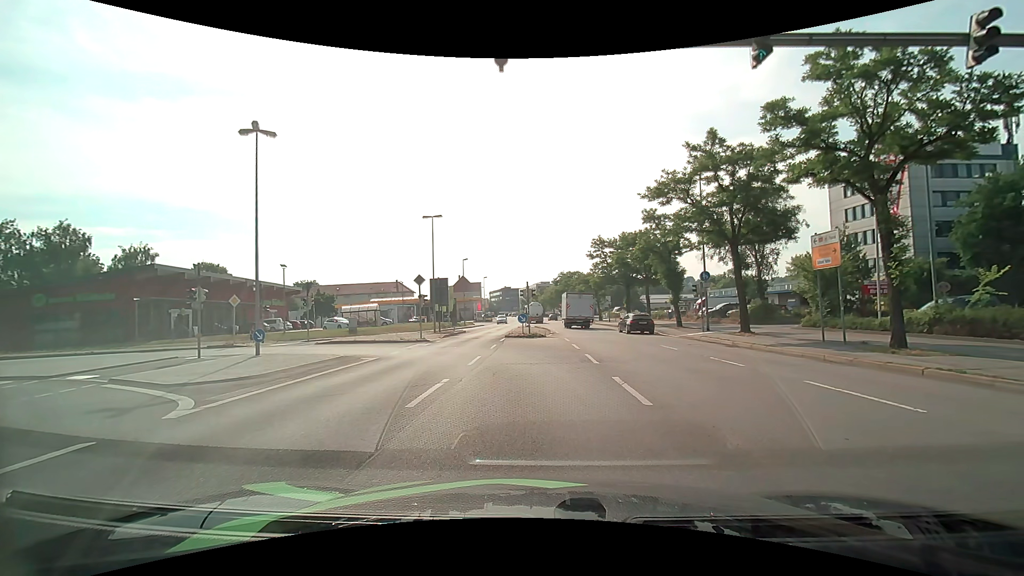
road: primary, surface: asphalt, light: Day
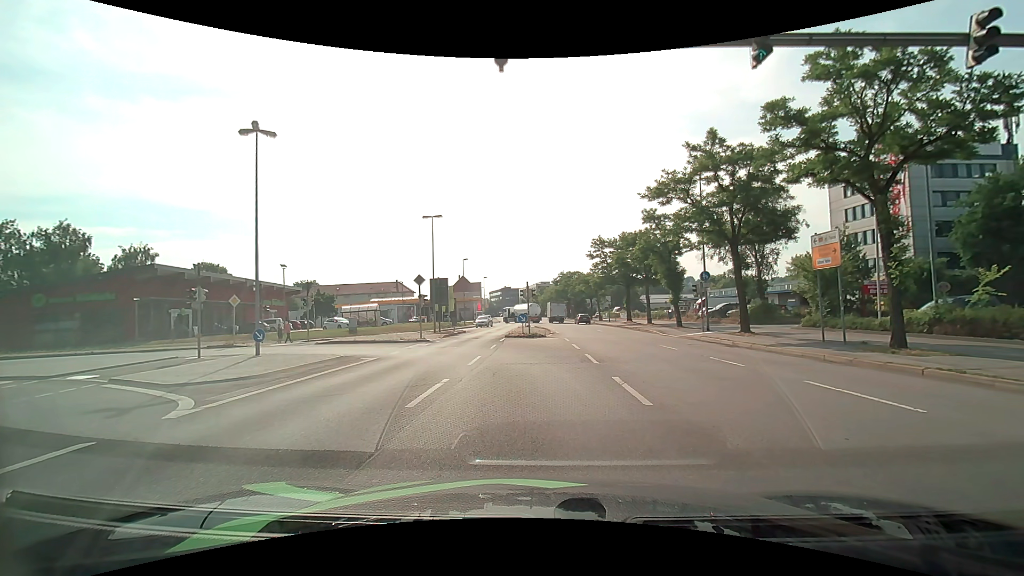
(0.0, 0.0) m; 0°
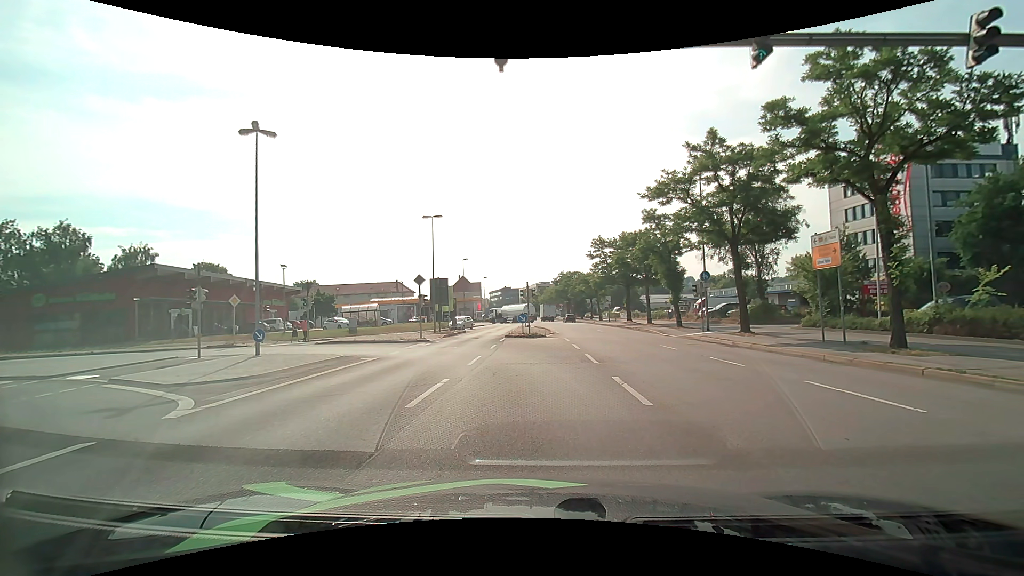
(0.0, 0.0) m; 0°
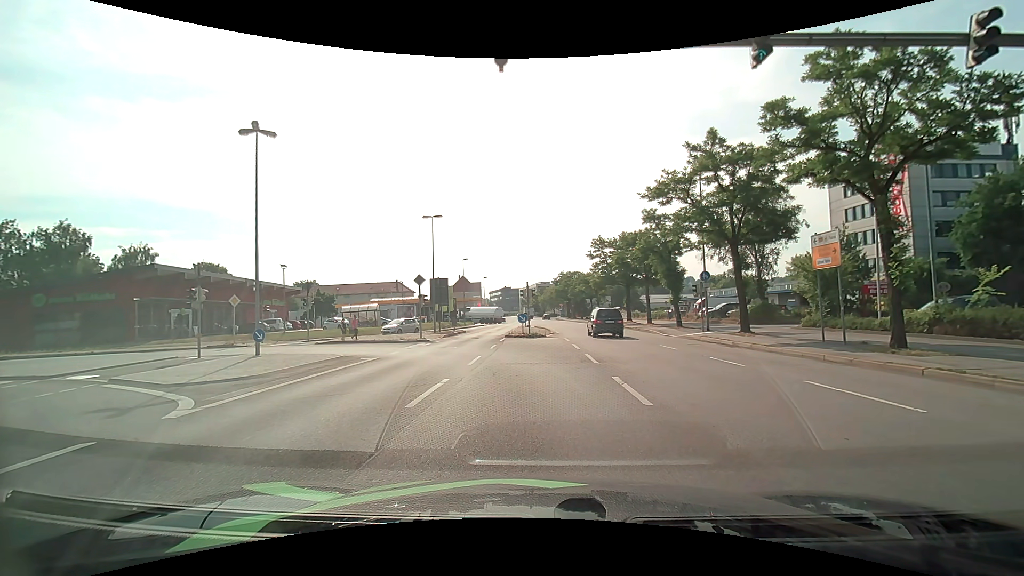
(0.0, 0.0) m; 0°
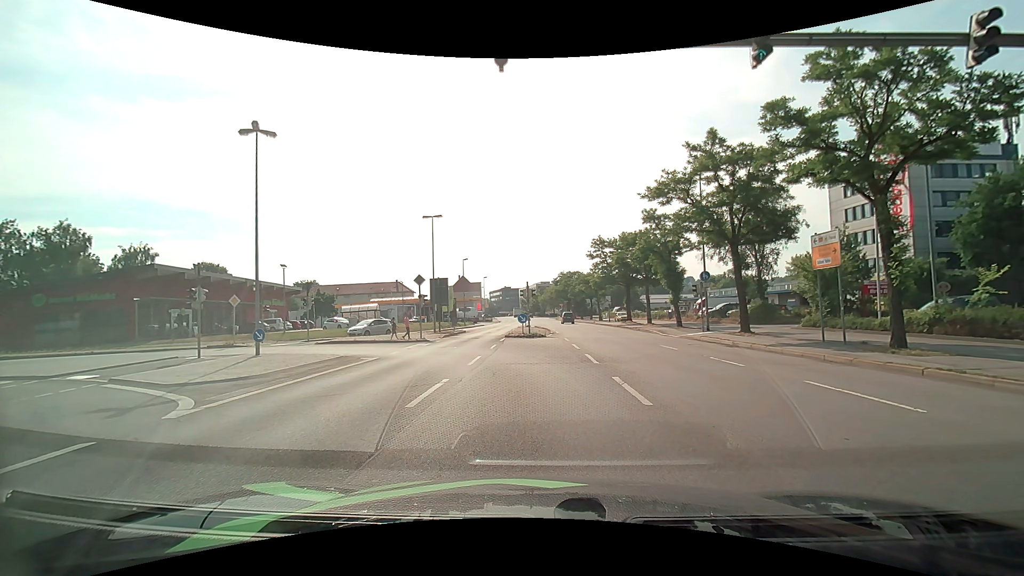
(0.0, 0.0) m; 0°
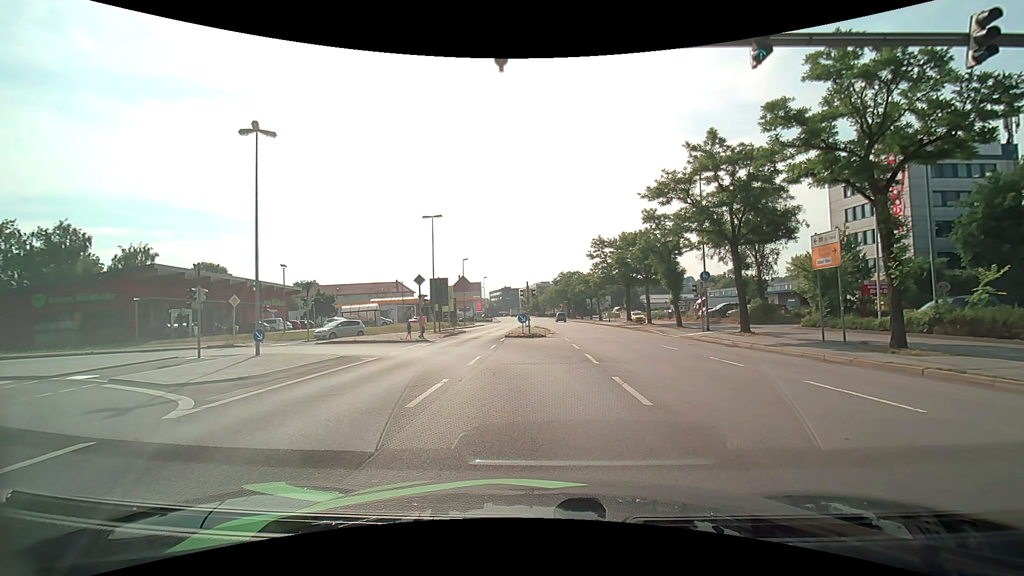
(0.0, 0.0) m; 0°
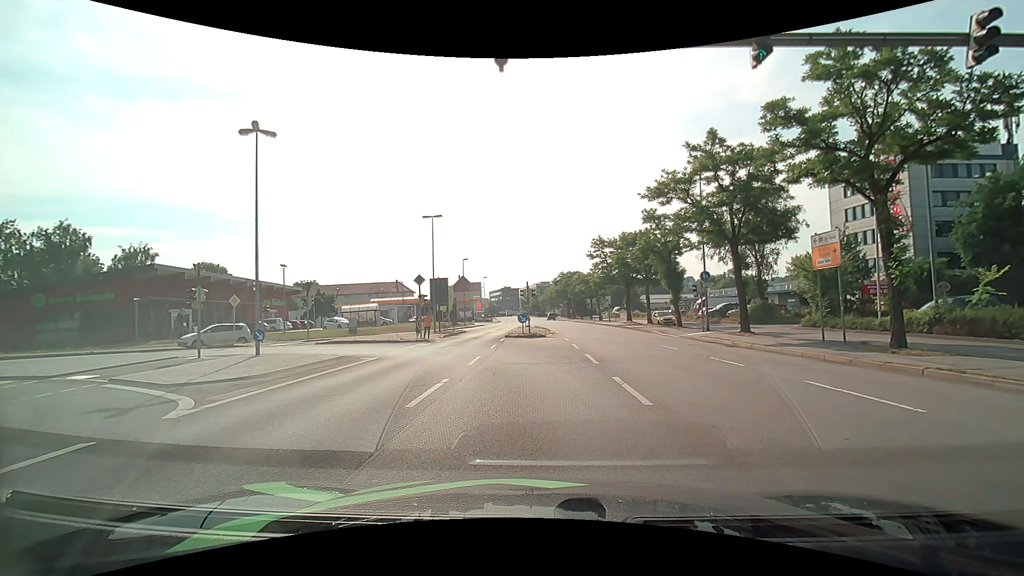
(0.0, 0.0) m; 0°
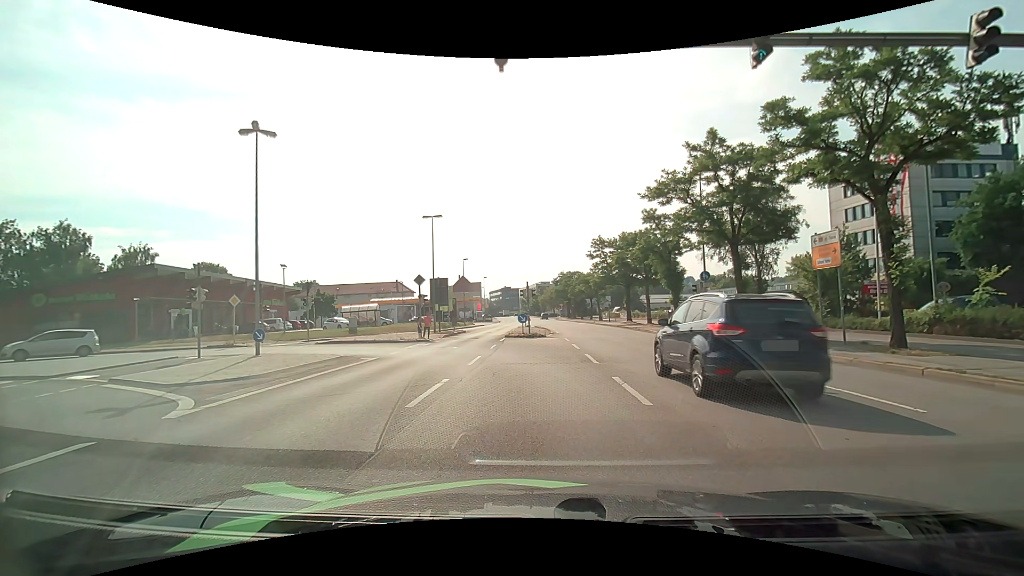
(0.0, 0.0) m; 0°
